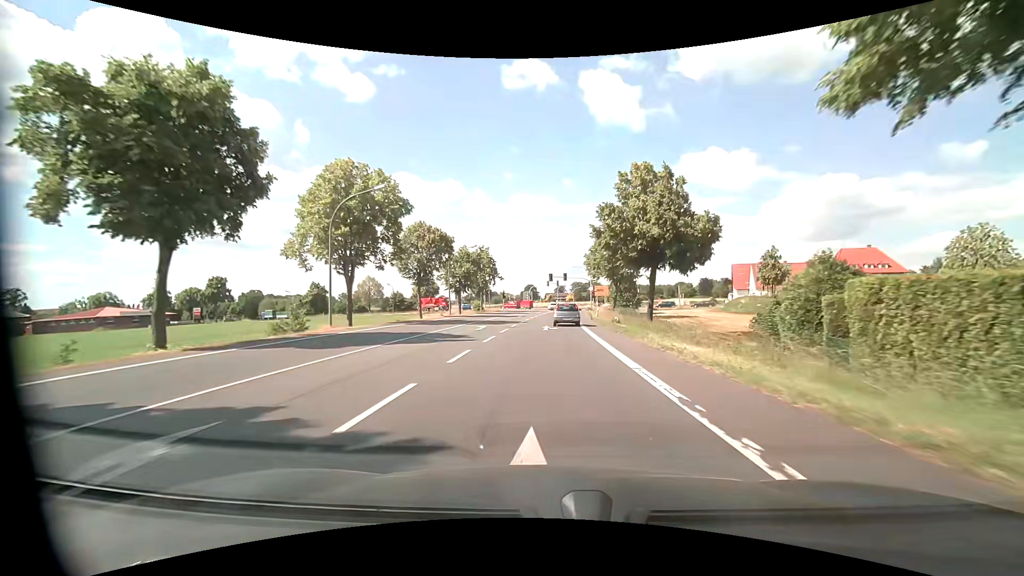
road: primary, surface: asphalt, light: Day
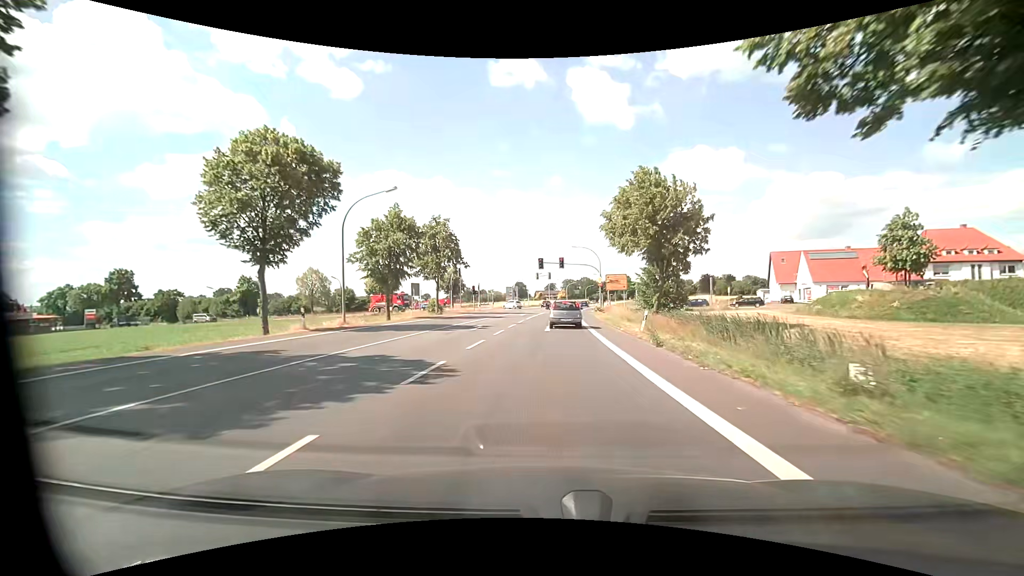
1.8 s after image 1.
(+0.2, +27.1) m; +1°
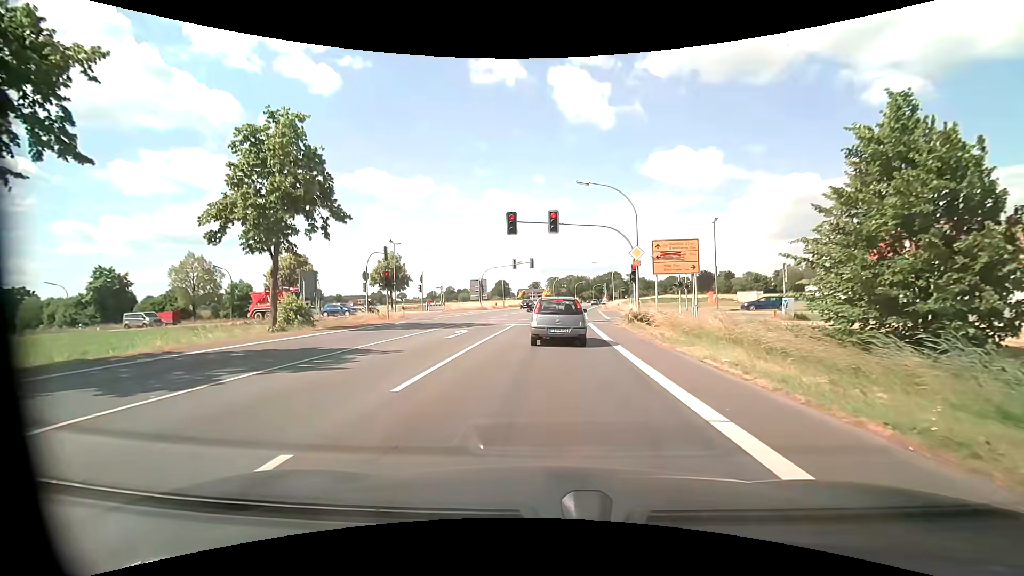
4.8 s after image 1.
(+0.4, +29.8) m; +1°
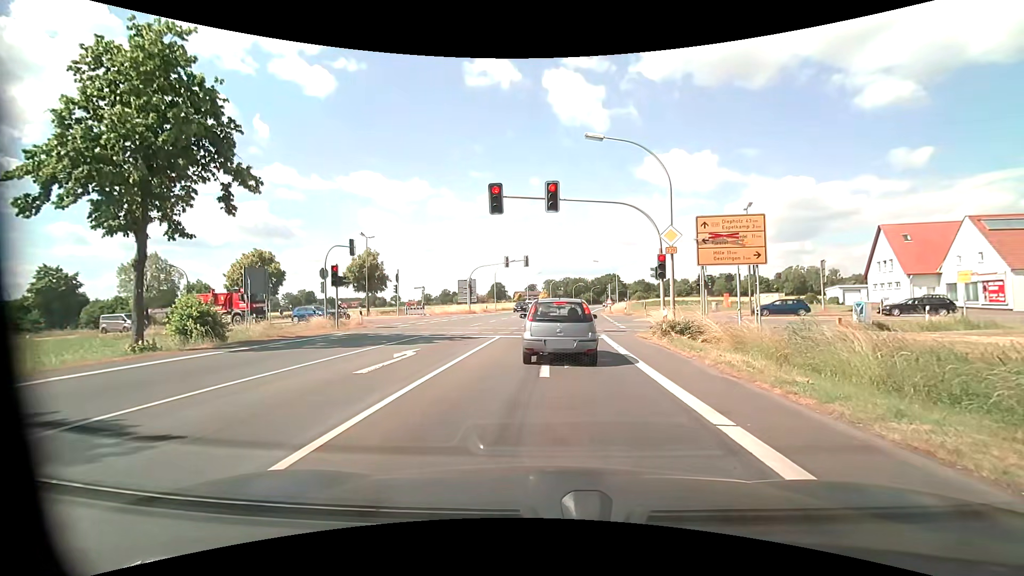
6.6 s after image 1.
(+0.1, +7.5) m; +1°
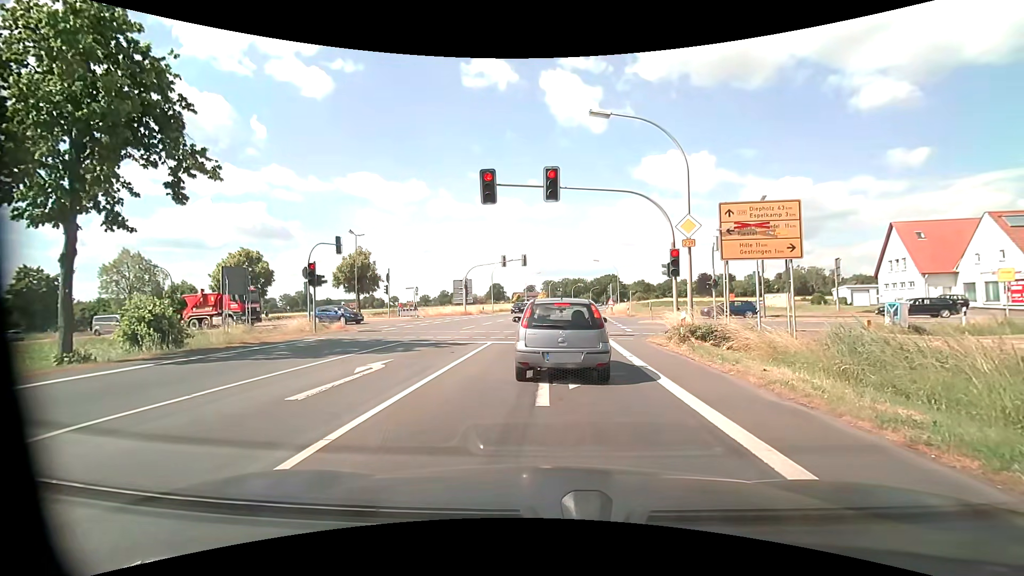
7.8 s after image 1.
(0.0, +2.3) m; -2°
(0, +10) (+1, +20) (+1, +30) (+2, +40) (+3, +50) (+4, +60) (+6, +70) (+7, +80) (+9, +90) (+10, +99) m
